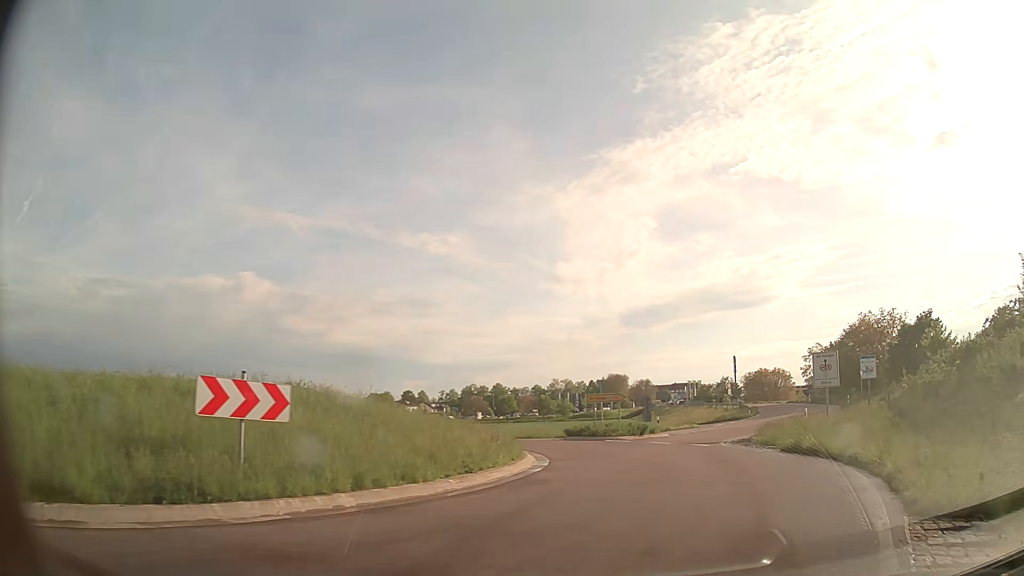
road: secondary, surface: asphalt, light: Day
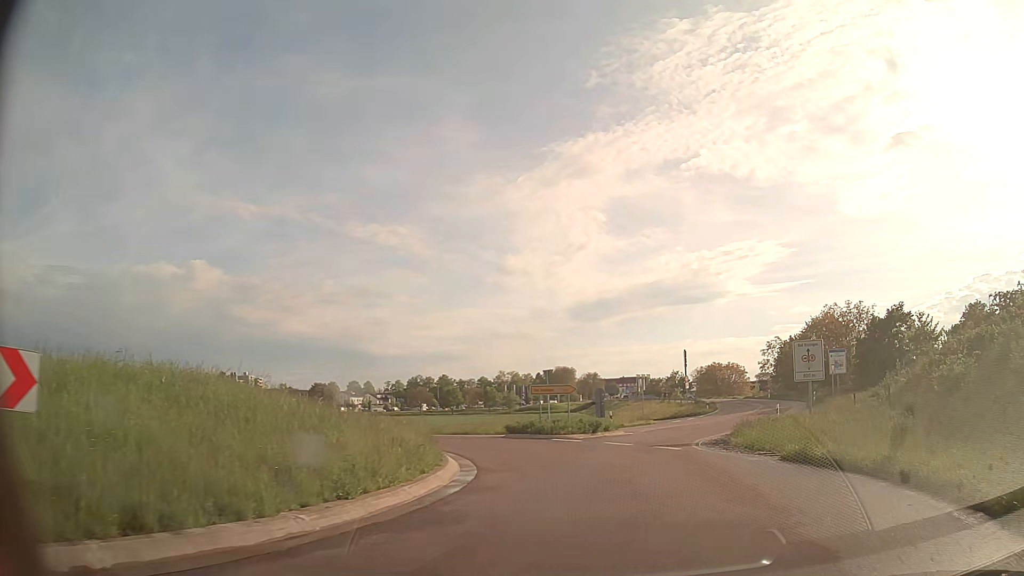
(+0.2, +4.4) m; +5°
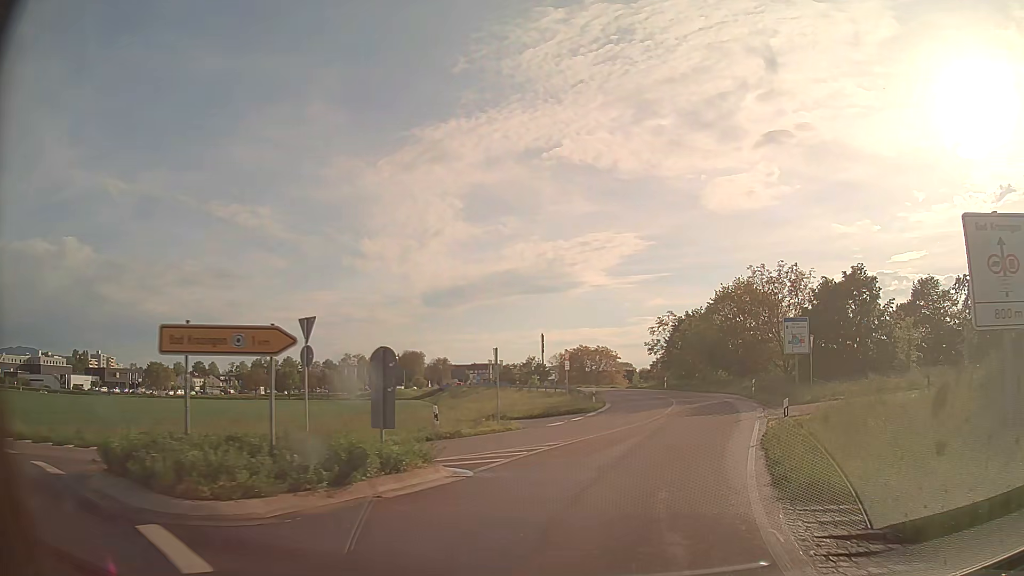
(+2.3, +19.8) m; +13°
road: tertiary
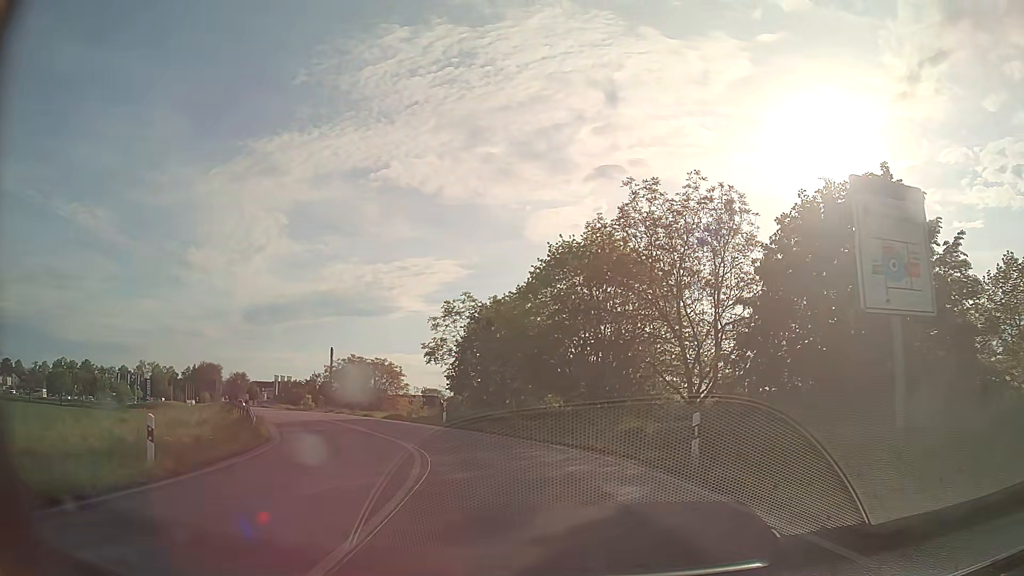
(+5.7, +28.8) m; +16°
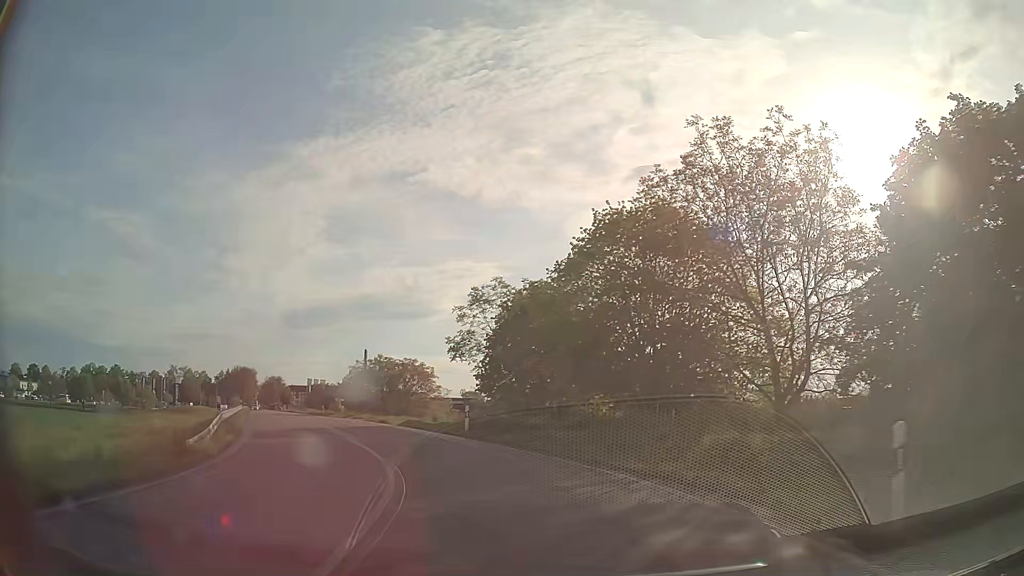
(-0.2, +6.2) m; -3°
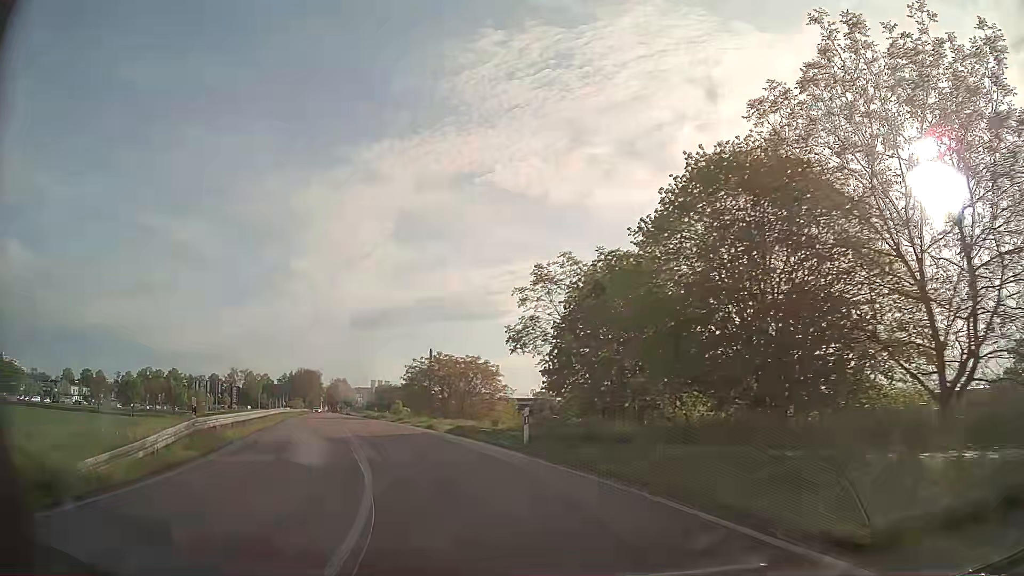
(-0.3, +6.3) m; -6°
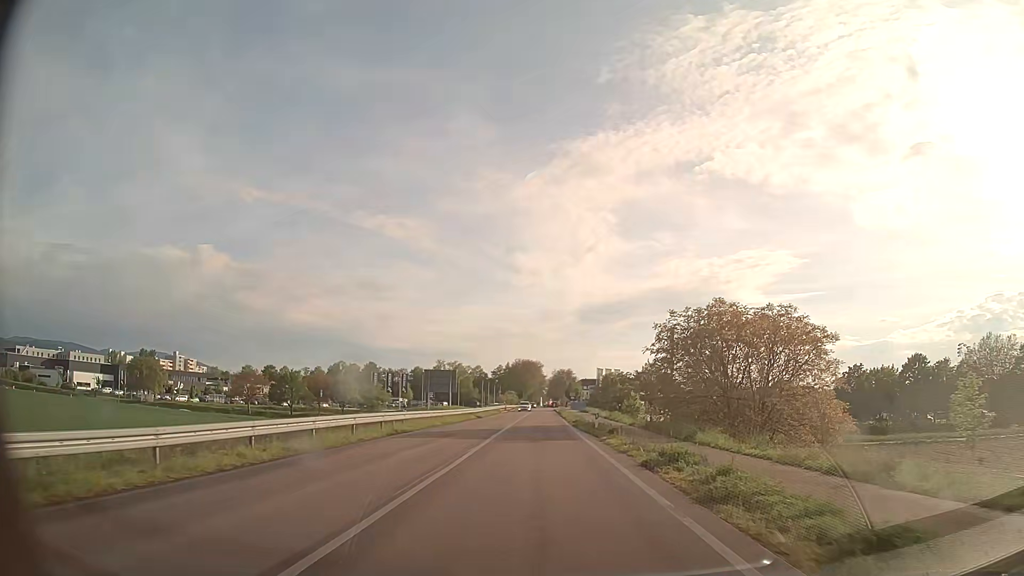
(-7.7, +31.5) m; -20°
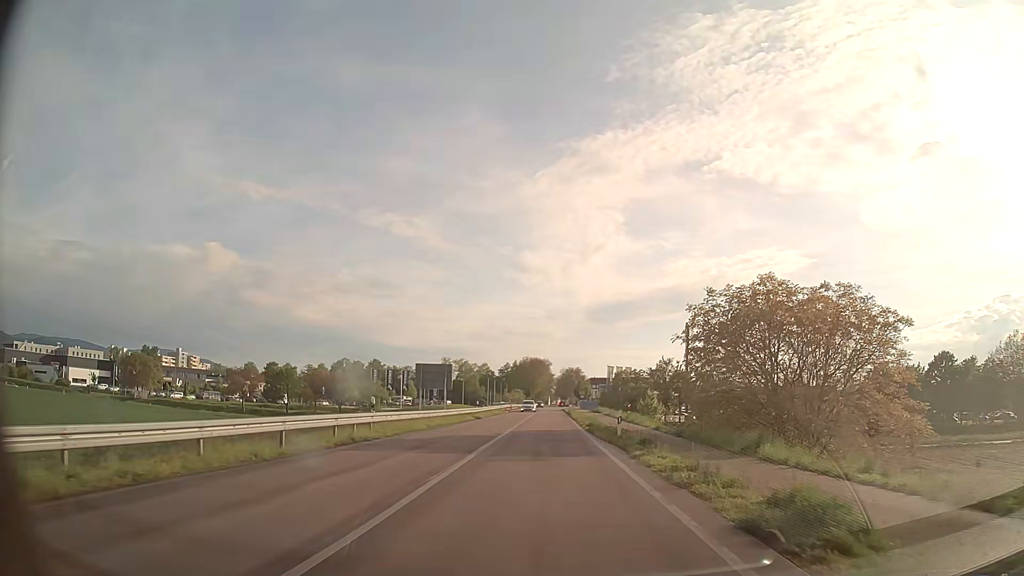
(0.0, +6.8) m; -1°
(0, +10) (0, +20) (0, +30) (0, +40) (0, +50) (0, +60) (0, +70) (0, +80) (0, +90) (0, +100) m
